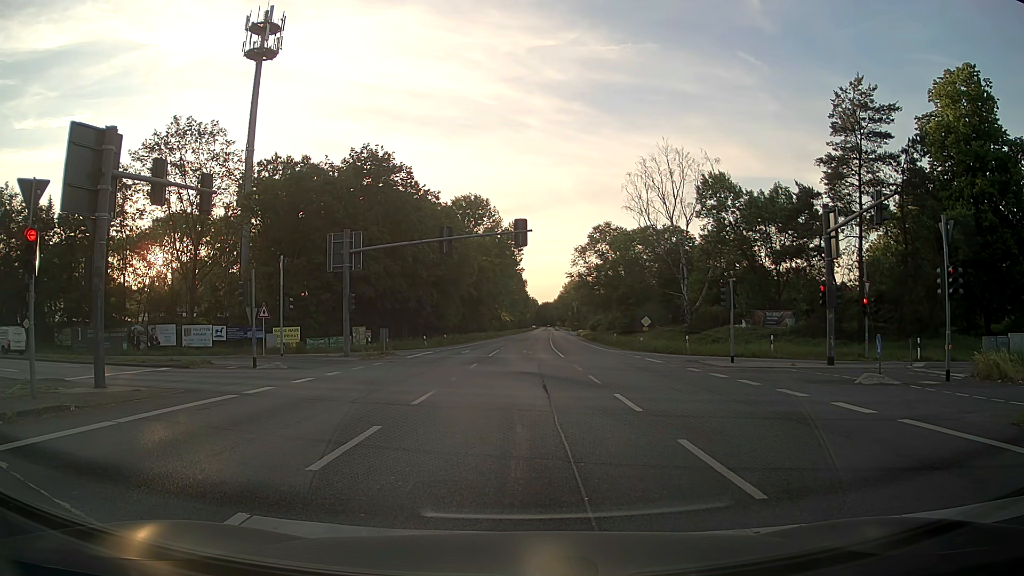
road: primary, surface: asphalt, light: Day
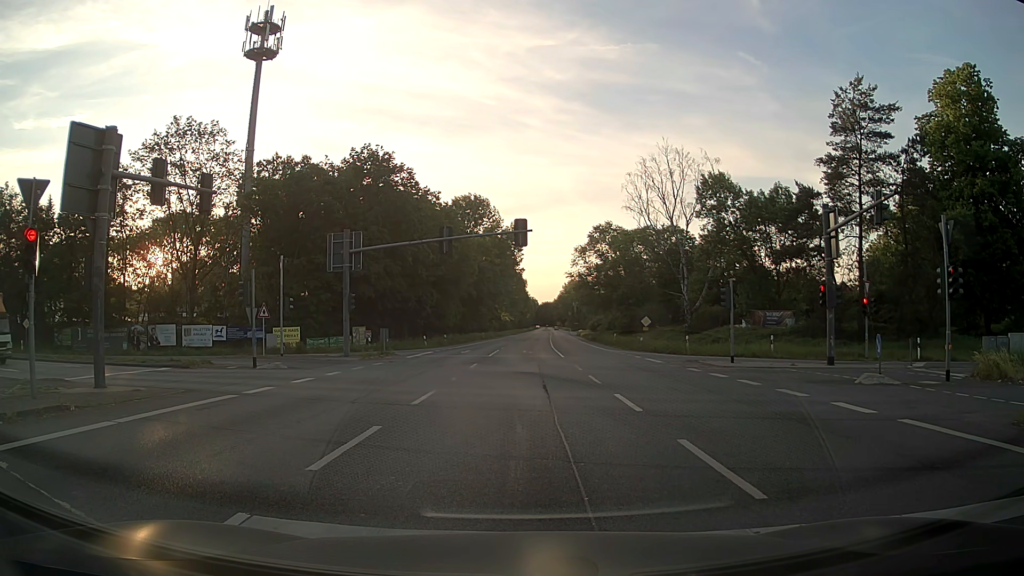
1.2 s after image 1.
(0.0, 0.0) m; 0°
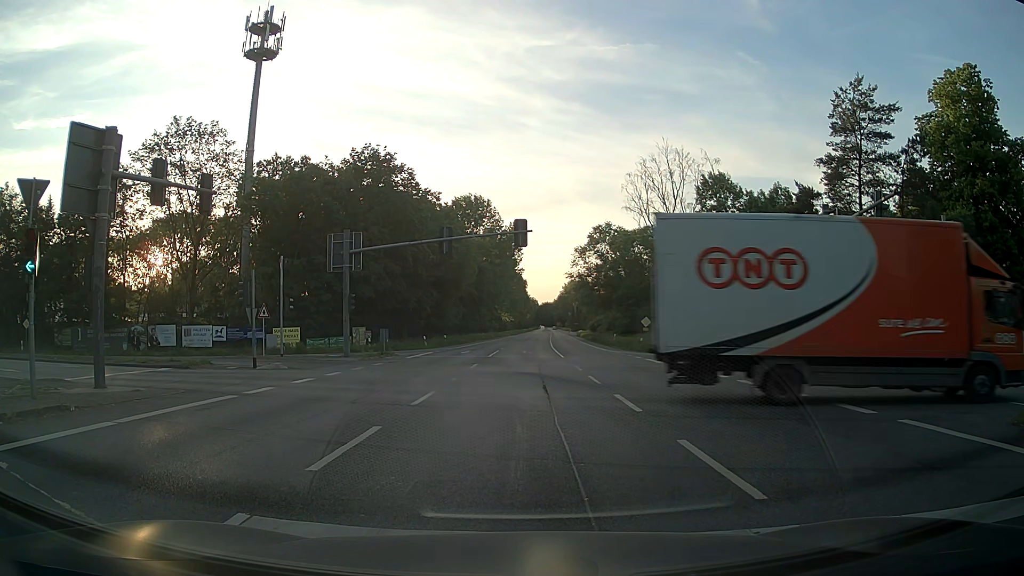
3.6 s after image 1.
(0.0, 0.0) m; 0°
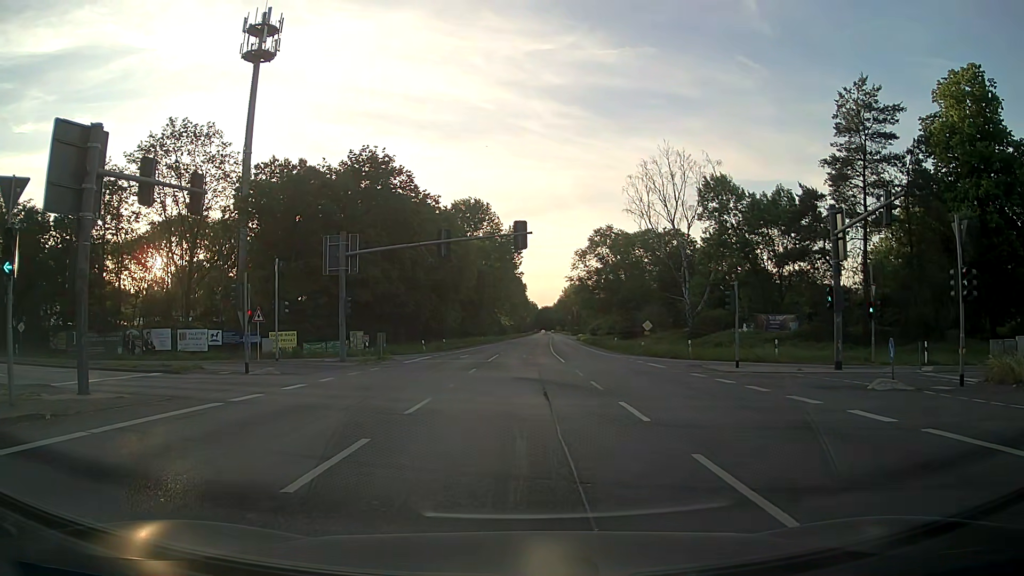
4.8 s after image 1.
(0.0, +0.8) m; 0°
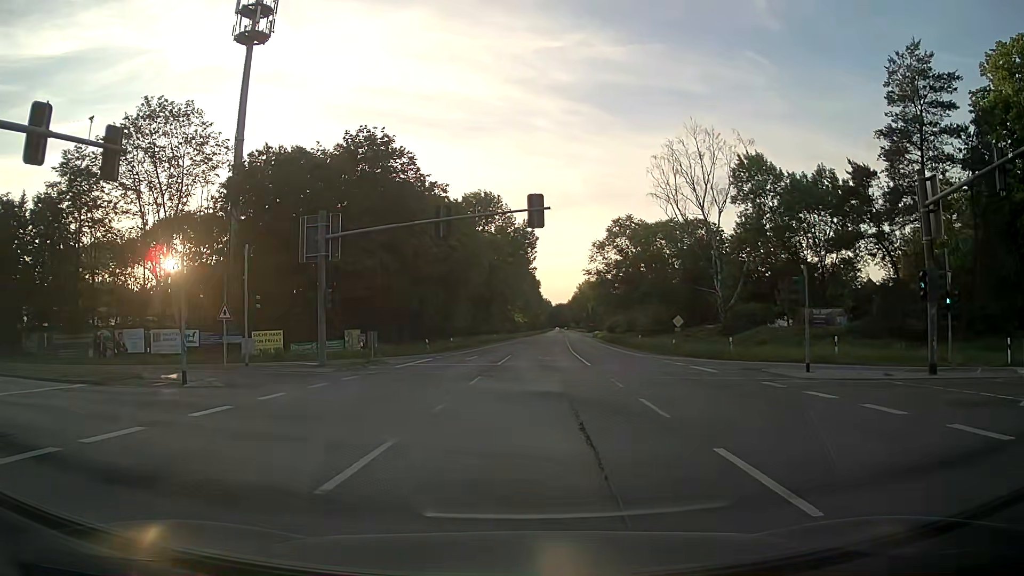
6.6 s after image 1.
(0.0, +6.3) m; -1°
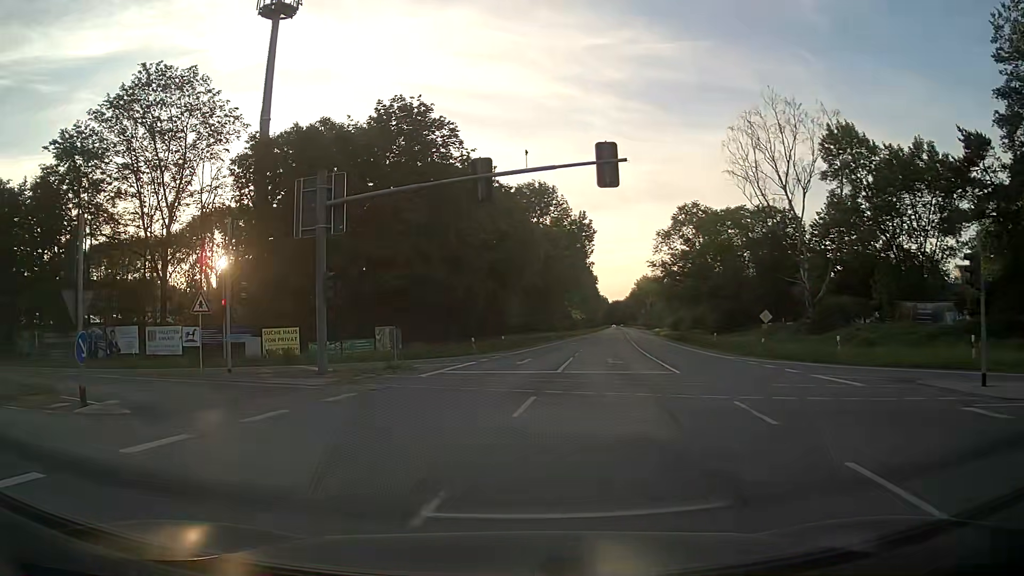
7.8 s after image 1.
(-0.2, +7.3) m; -5°
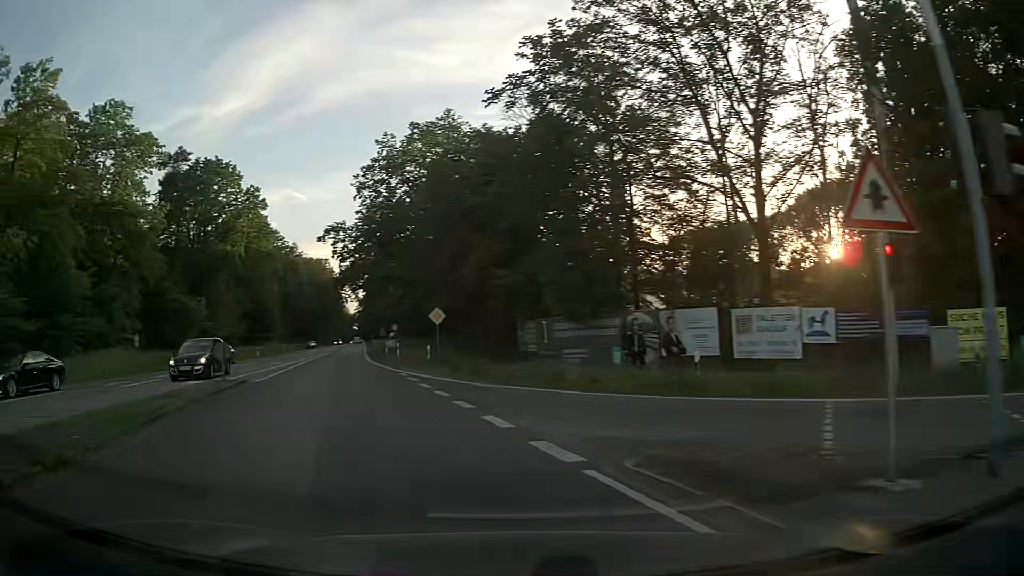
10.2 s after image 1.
(-7.1, +16.2) m; -52°
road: secondary
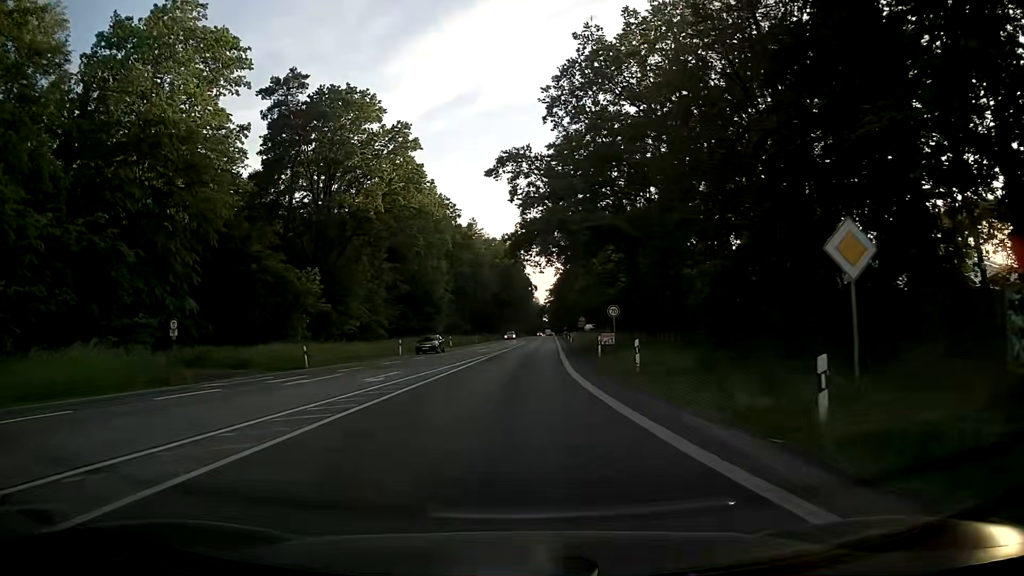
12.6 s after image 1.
(-5.2, +23.2) m; -16°
(0, +10) (0, +20) (+1, +30) (+1, +40) (+2, +50) (+2, +60) (+3, +70) (+3, +80) (+4, +90) (+4, +100) m
